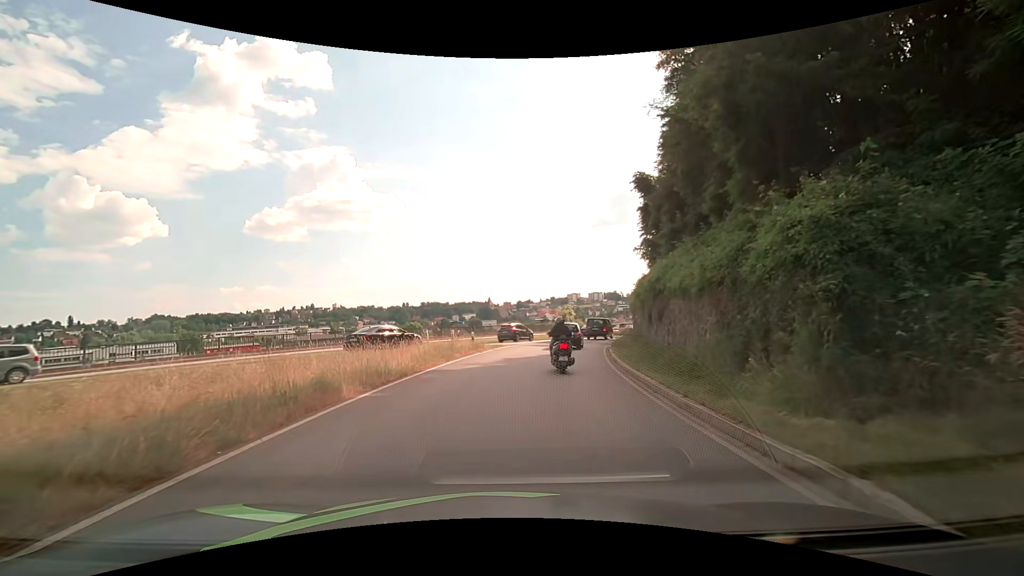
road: primary_link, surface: asphalt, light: Day
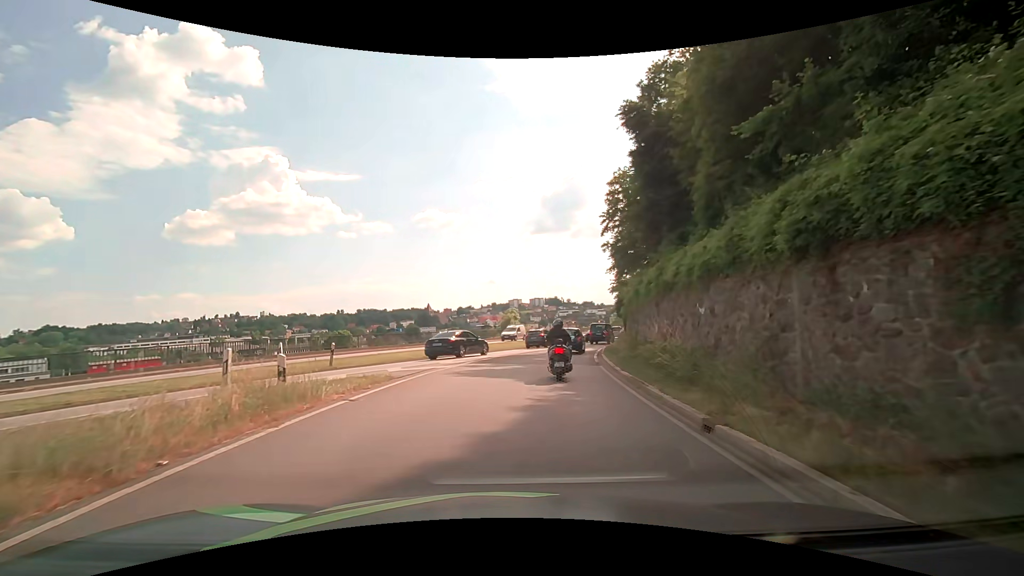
(+0.9, +16.1) m; +6°
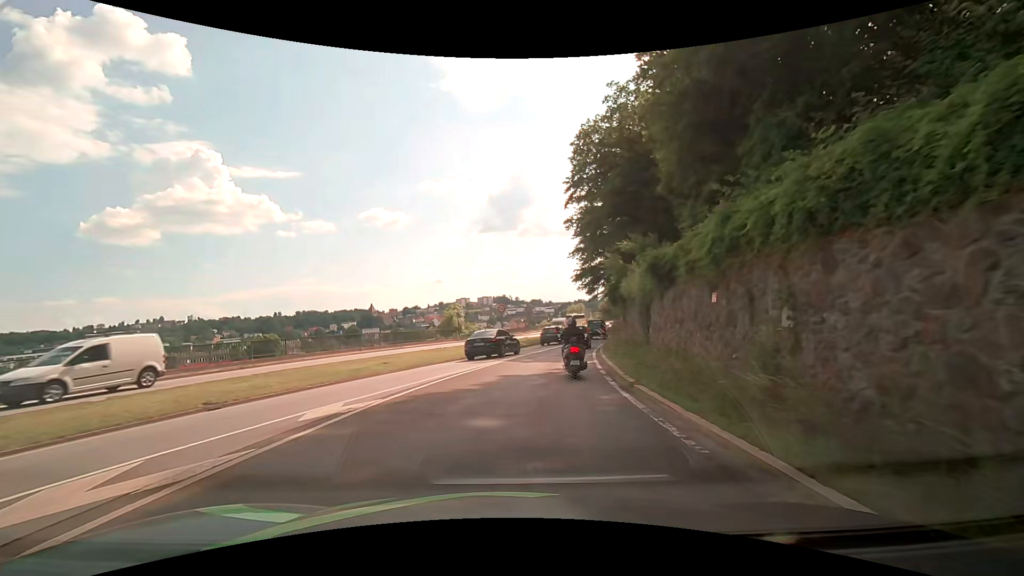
(+1.1, +16.0) m; +7°
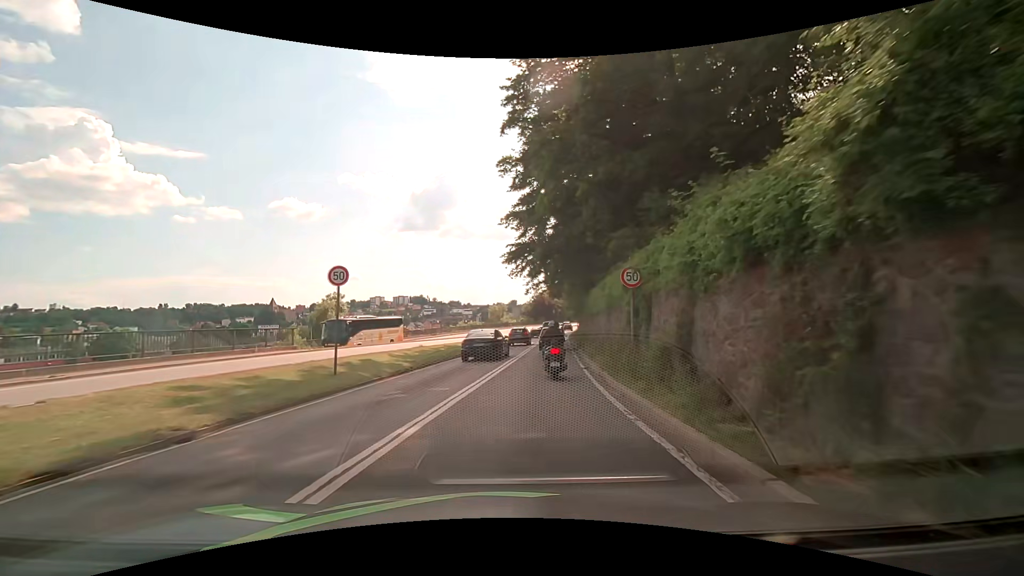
(+1.4, +22.9) m; +8°
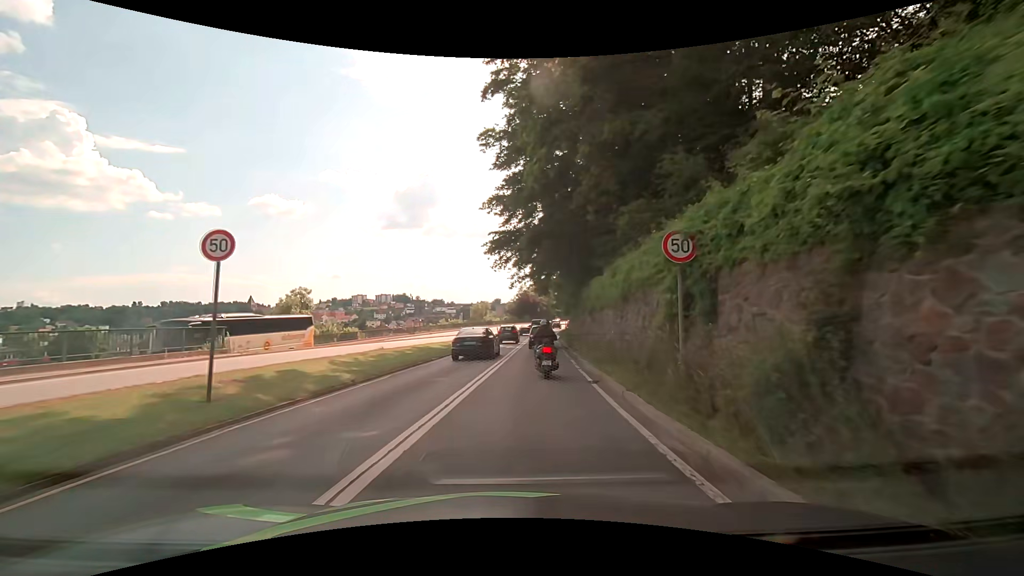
(+0.1, +5.1) m; +2°
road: primary
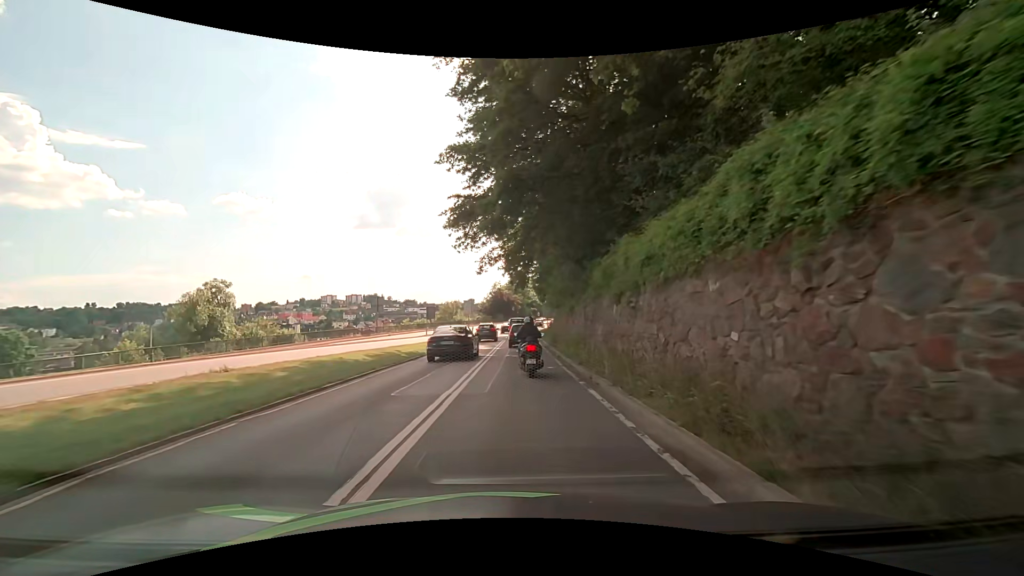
(+0.3, +10.6) m; +3°
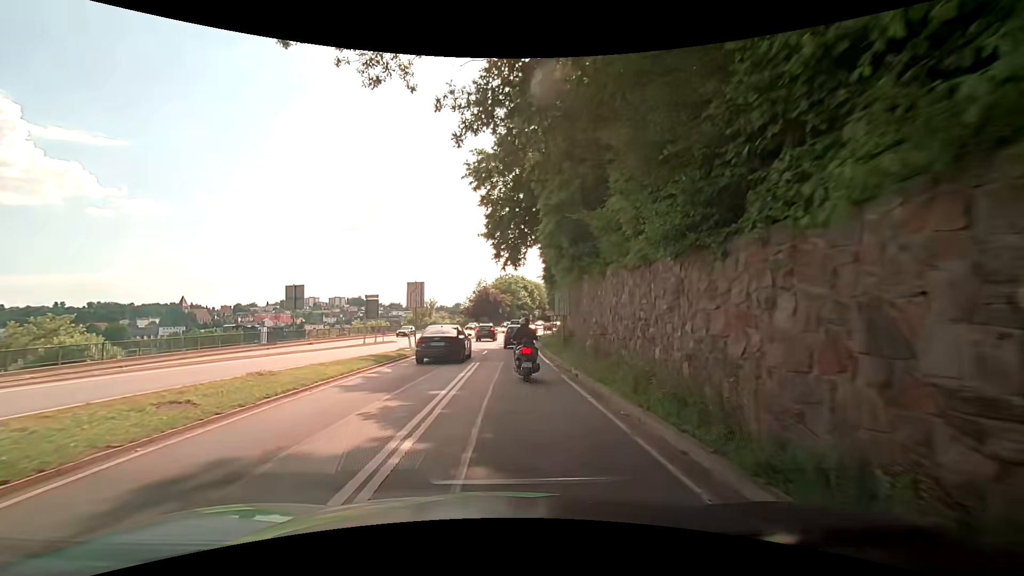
(+0.3, +24.5) m; +2°
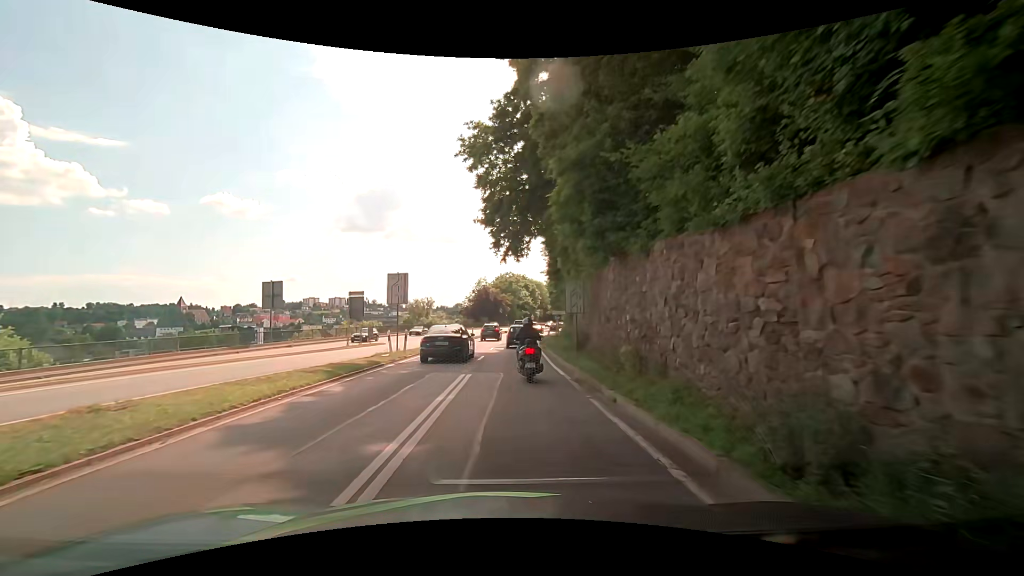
(0.0, +4.9) m; 0°
(0, +10) (0, +20) (0, +30) (+1, +40) (+1, +50) (+2, +60) (+3, +70) (+4, +80) (+5, +90) (+7, +100) m
